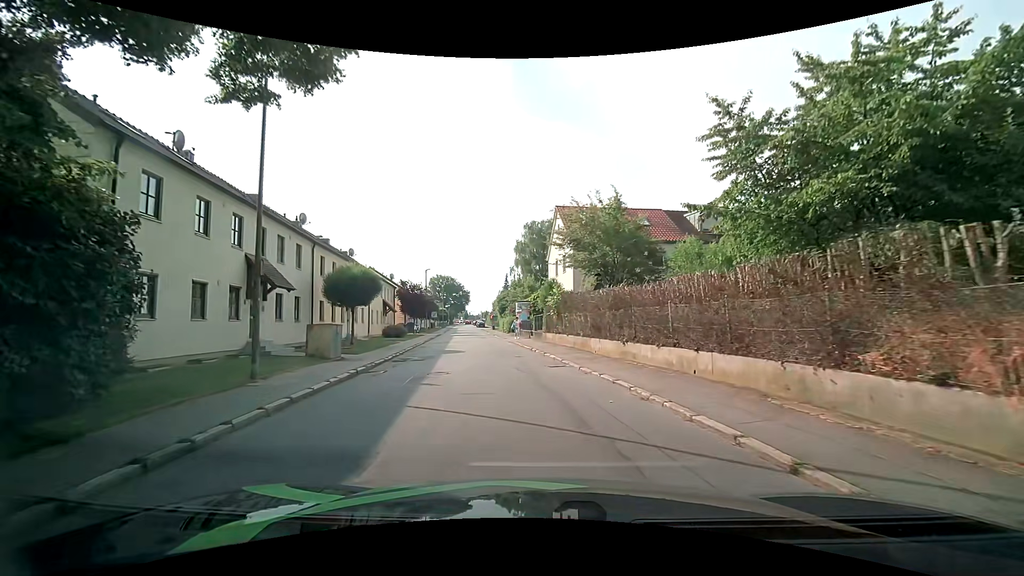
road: residential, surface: asphalt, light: Day
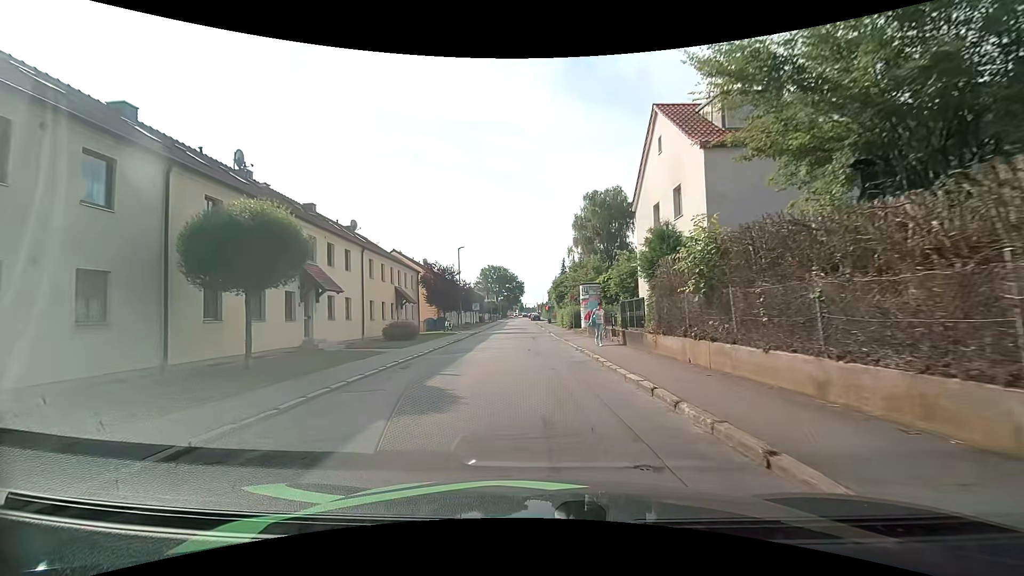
(-1.0, +15.4) m; -6°
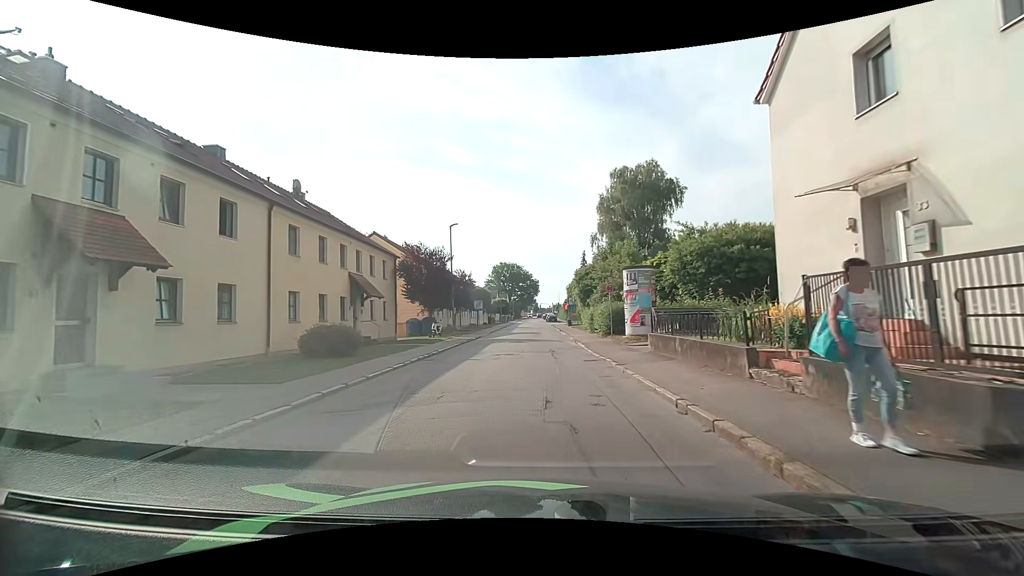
(-0.3, +12.3) m; -3°
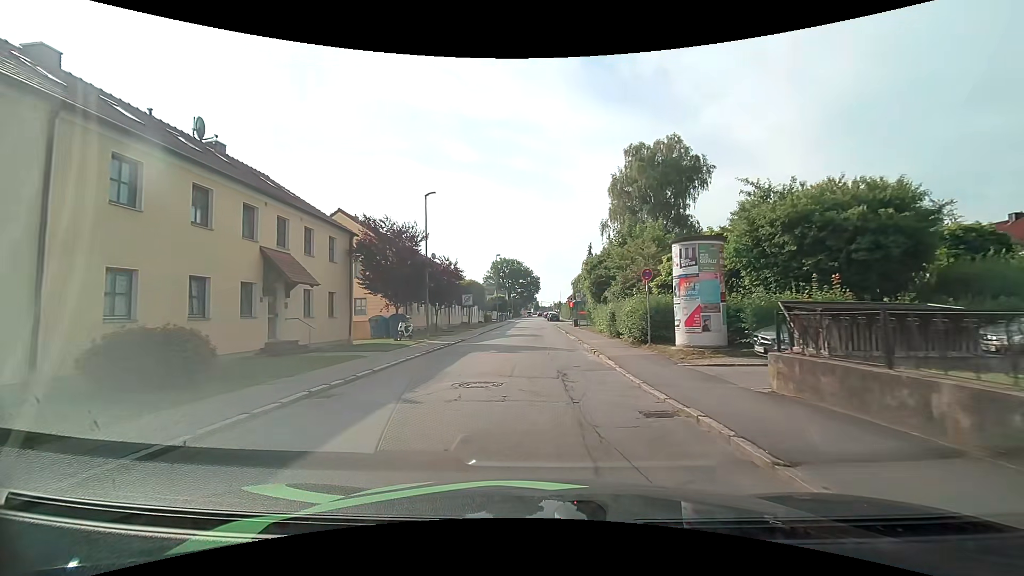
(+0.1, +8.4) m; +1°
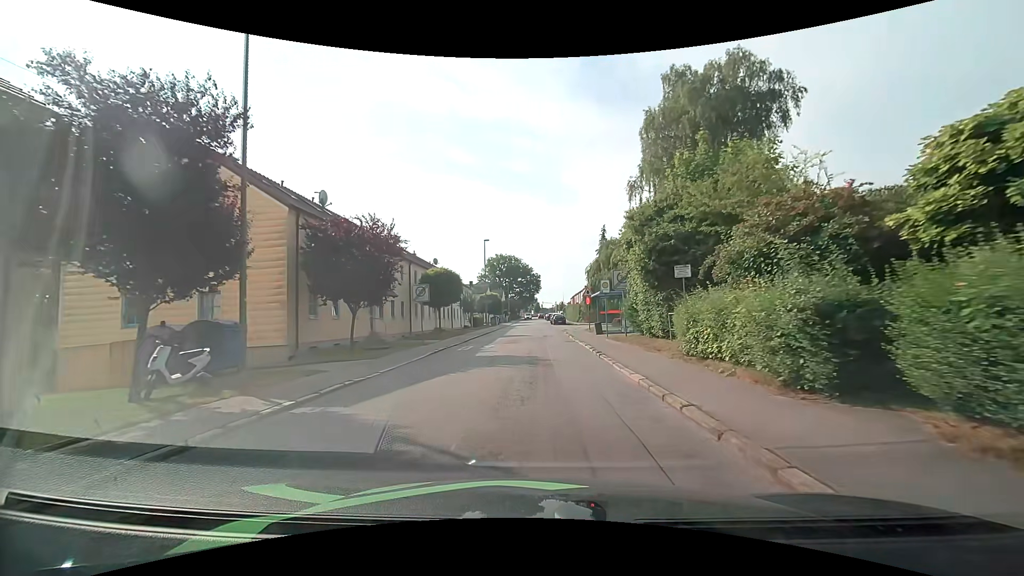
(0.0, +17.0) m; 0°
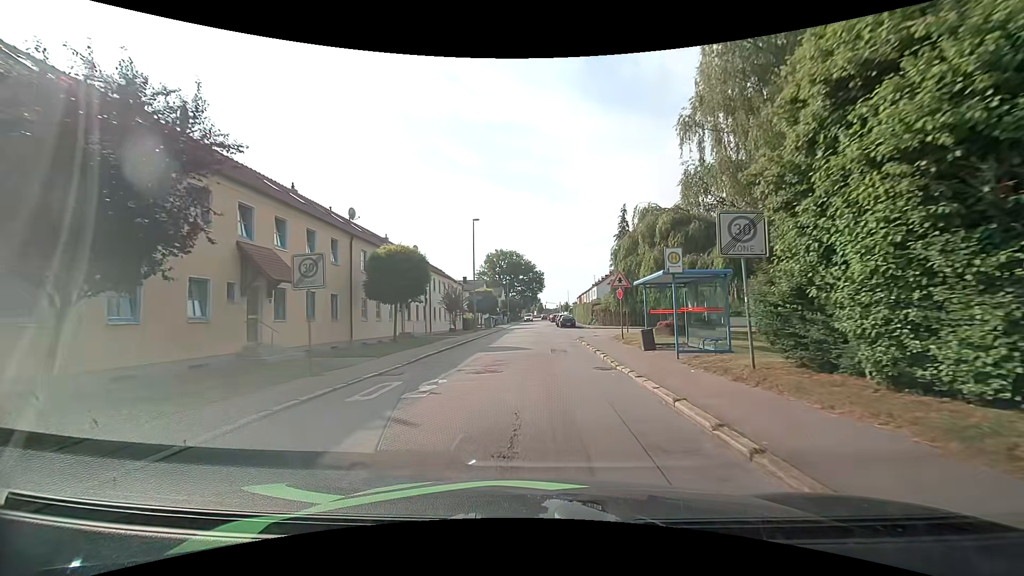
(-0.1, +12.7) m; -1°
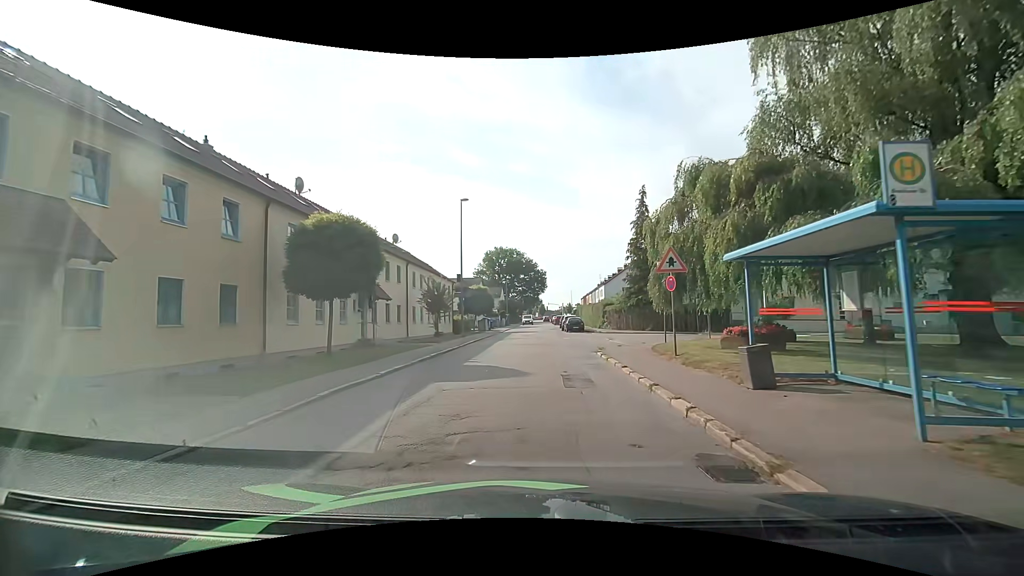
(0.0, +8.3) m; 0°
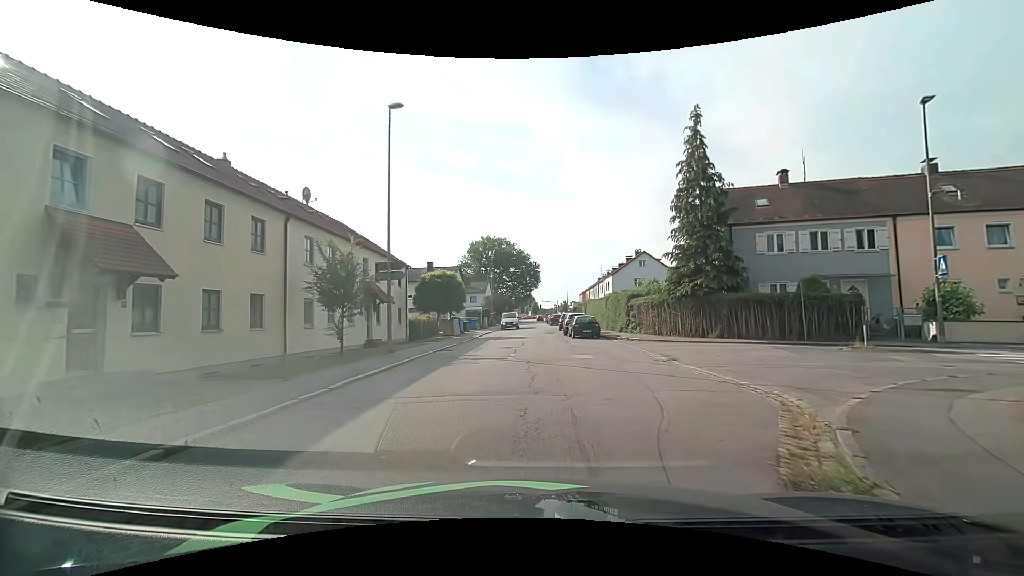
(+0.1, +16.4) m; +1°
(0, +10) (0, +20) (0, +30) (0, +40) (0, +50) (0, +60) (-1, +70) (-1, +80) (-1, +90) (-1, +100) m
